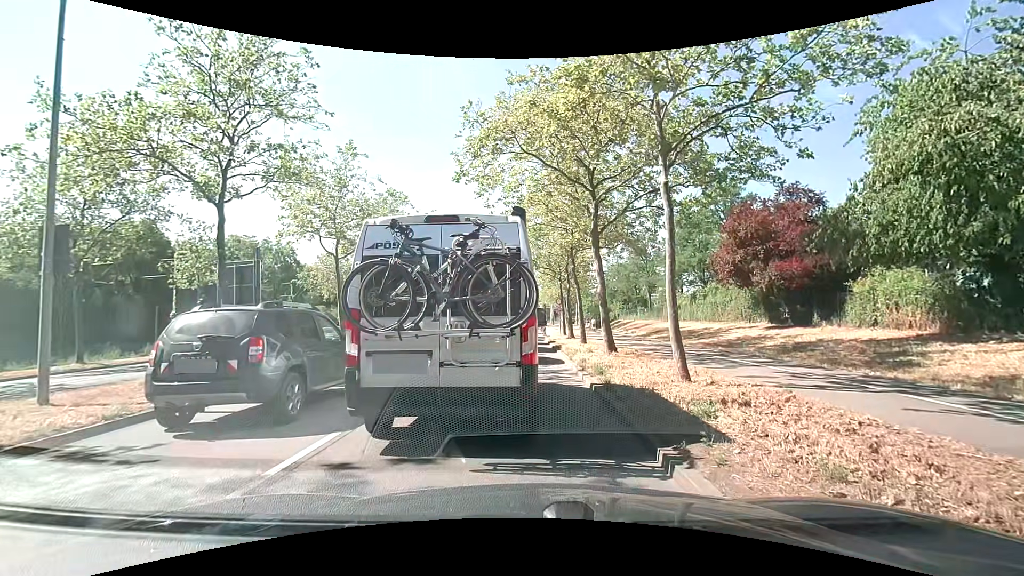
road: primary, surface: asphalt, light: Day
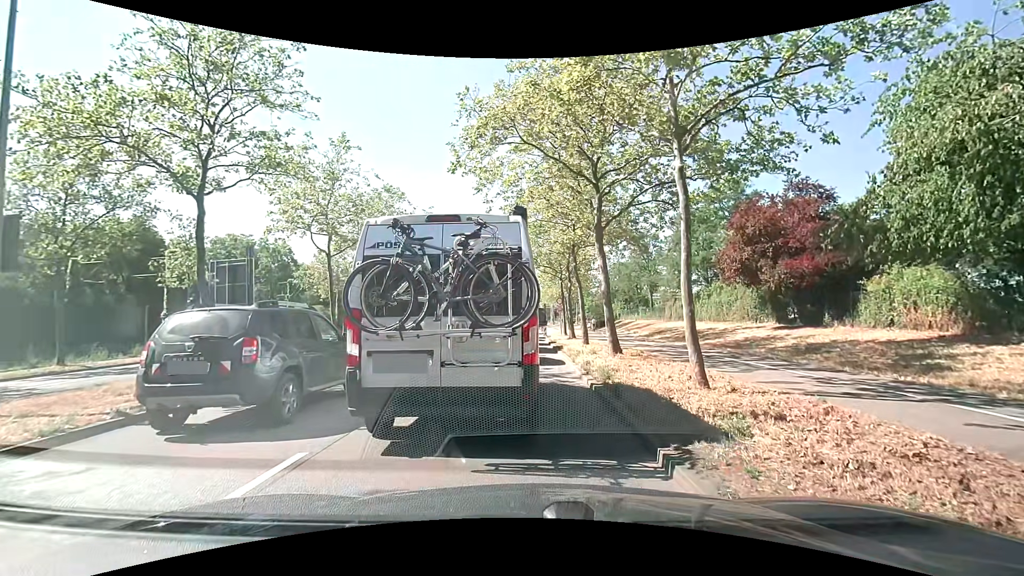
(0.0, +0.9) m; -2°
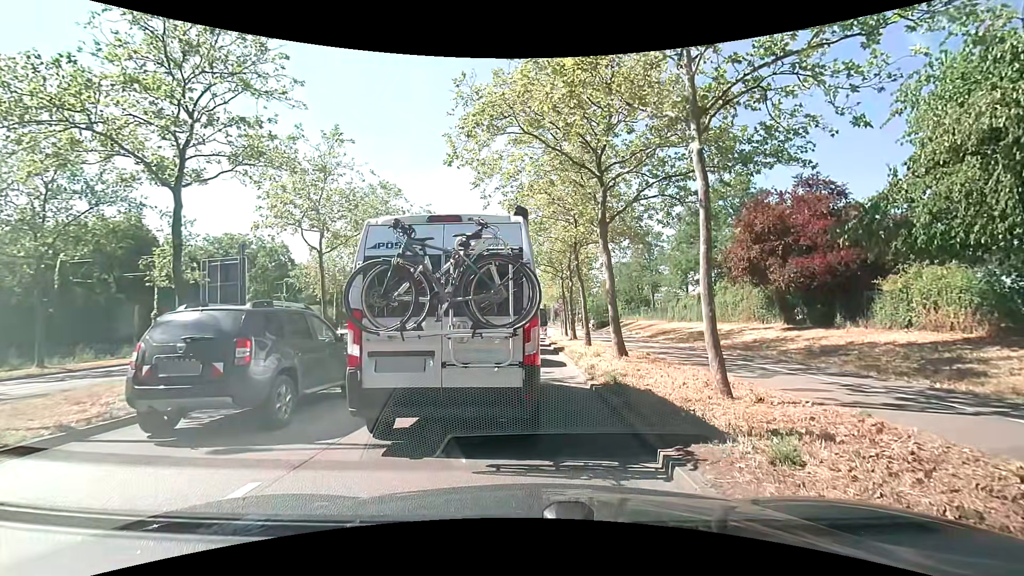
(0.0, +0.9) m; 0°
